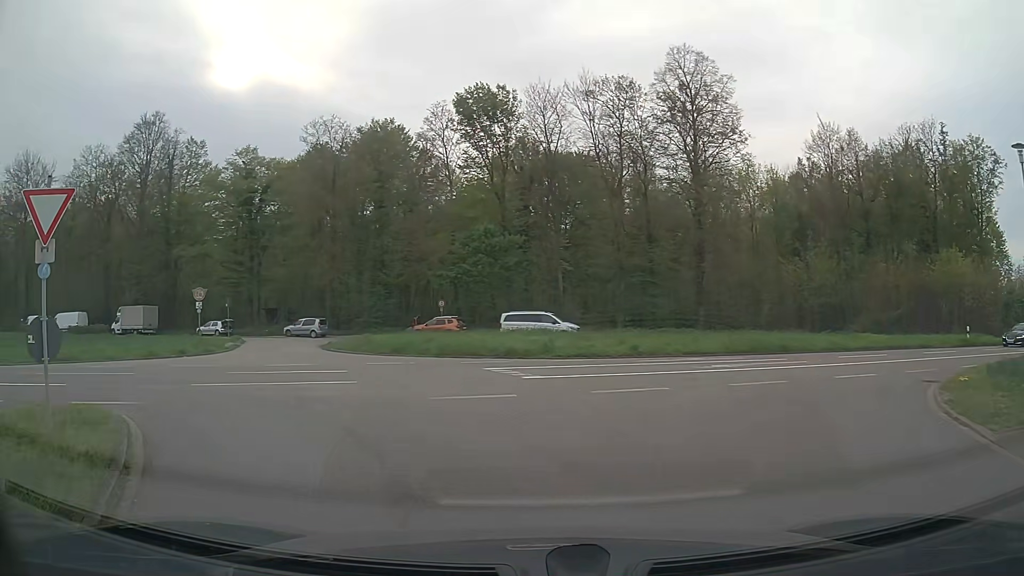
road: unclassified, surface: asphalt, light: Day
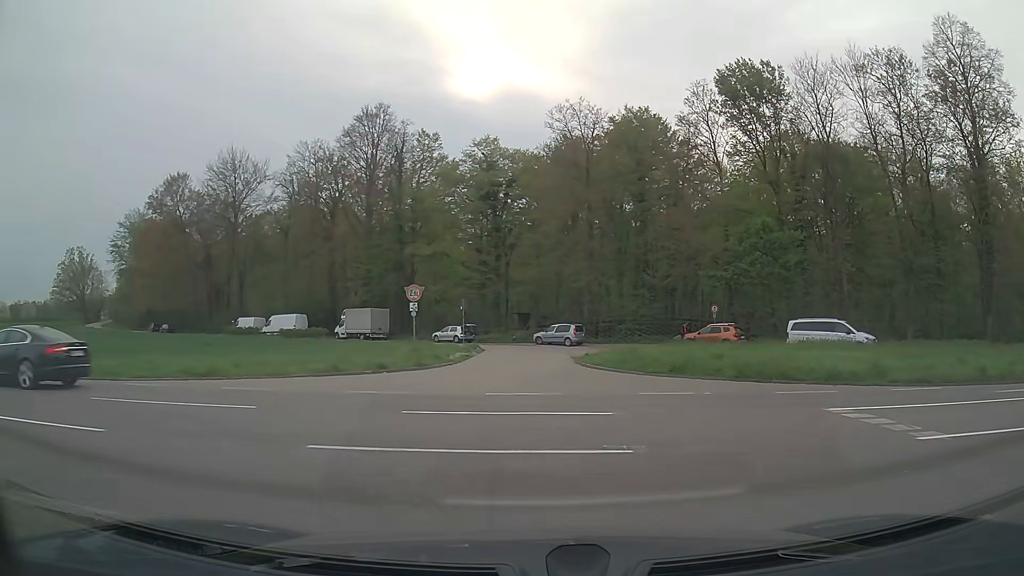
(-1.2, +6.4) m; -22°
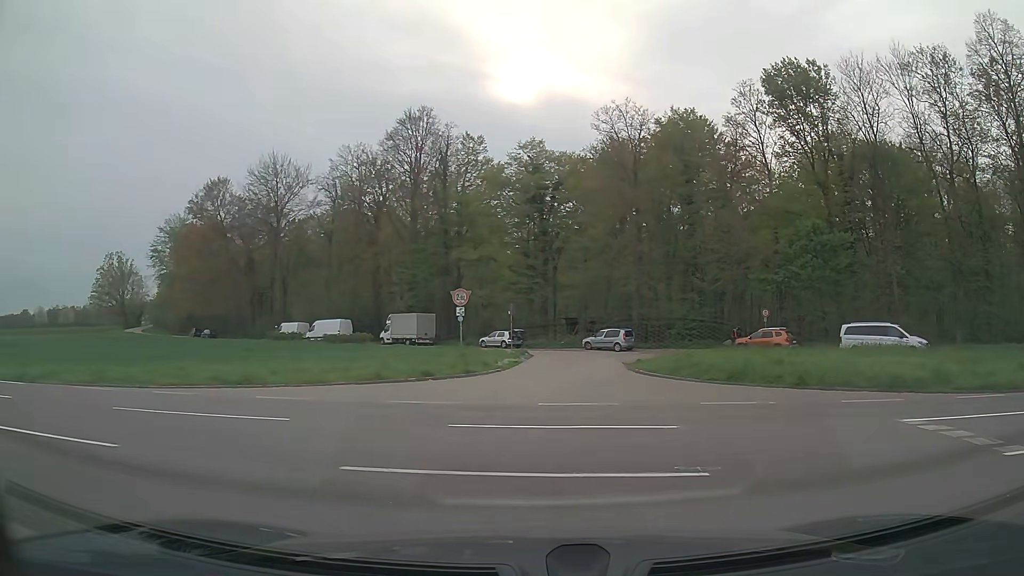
(0.0, +0.9) m; -2°
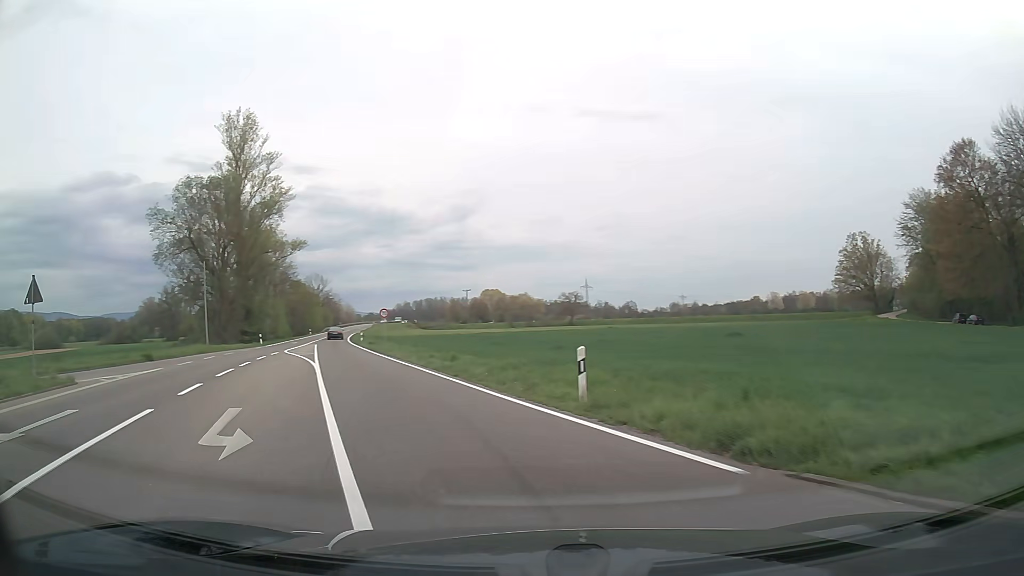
(-9.0, +11.6) m; -65°
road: secondary
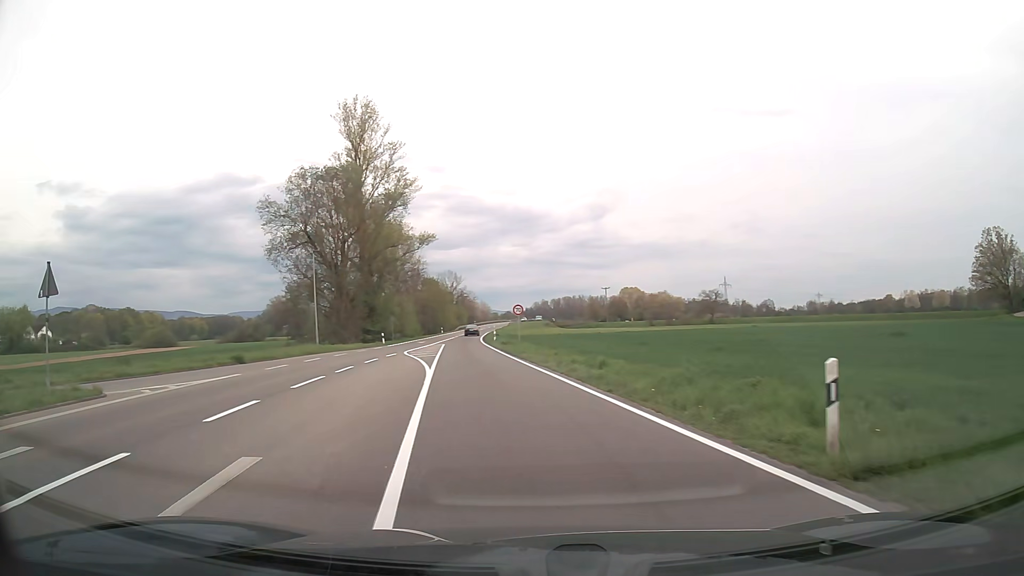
(-0.6, +5.1) m; -12°
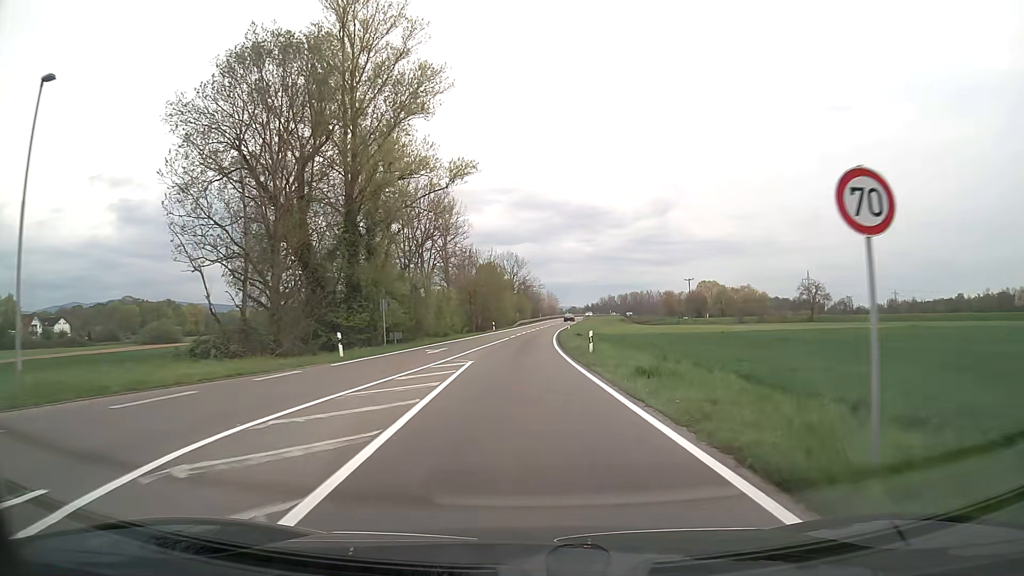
(-2.7, +33.4) m; -5°
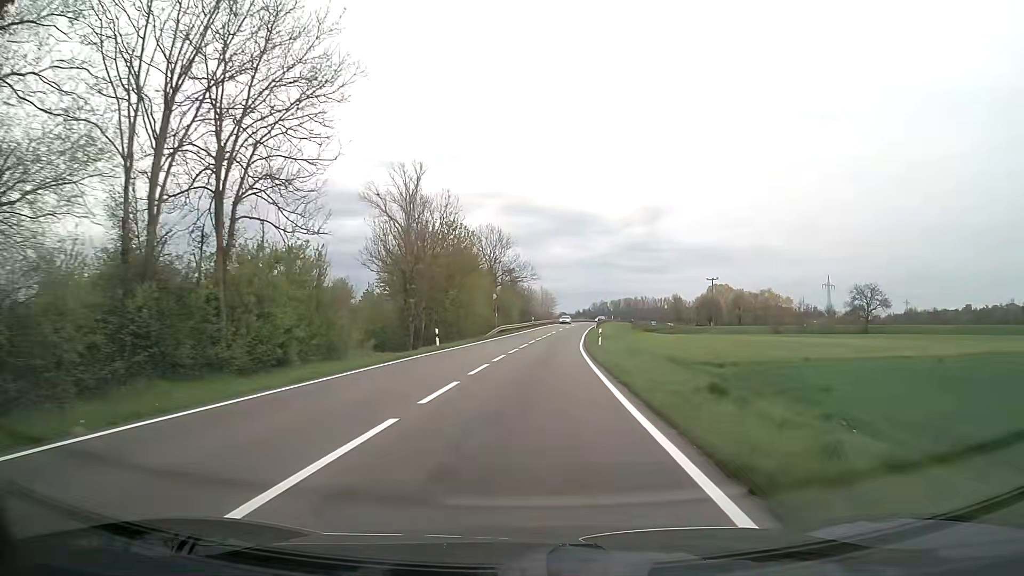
(-0.1, +41.5) m; +1°
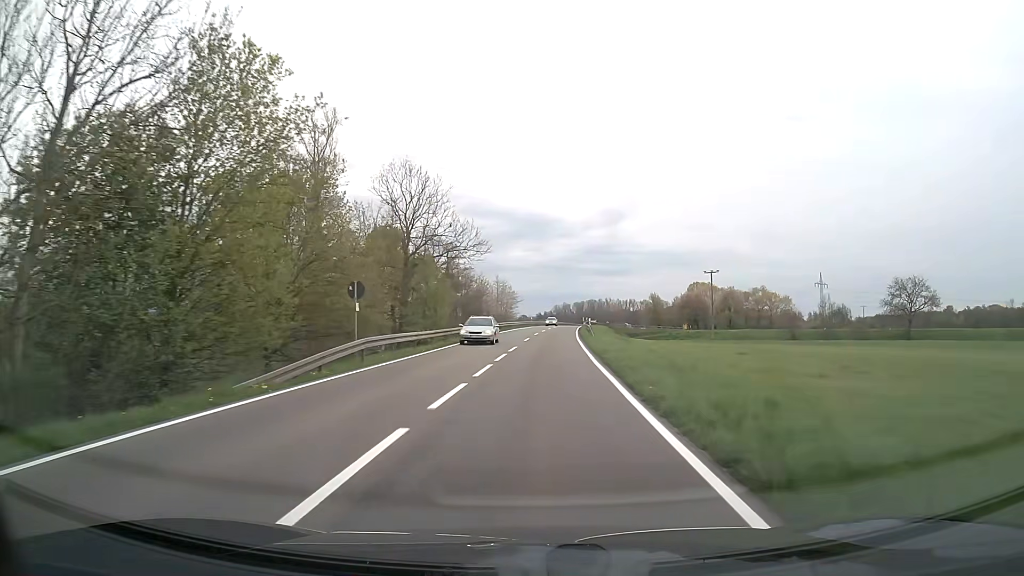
(+1.1, +37.3) m; +3°
(0, +10) (0, +20) (0, +30) (+1, +40) (+2, +50) (+2, +60) (+3, +70) (+4, +80) (+5, +90) (+6, +100) m
